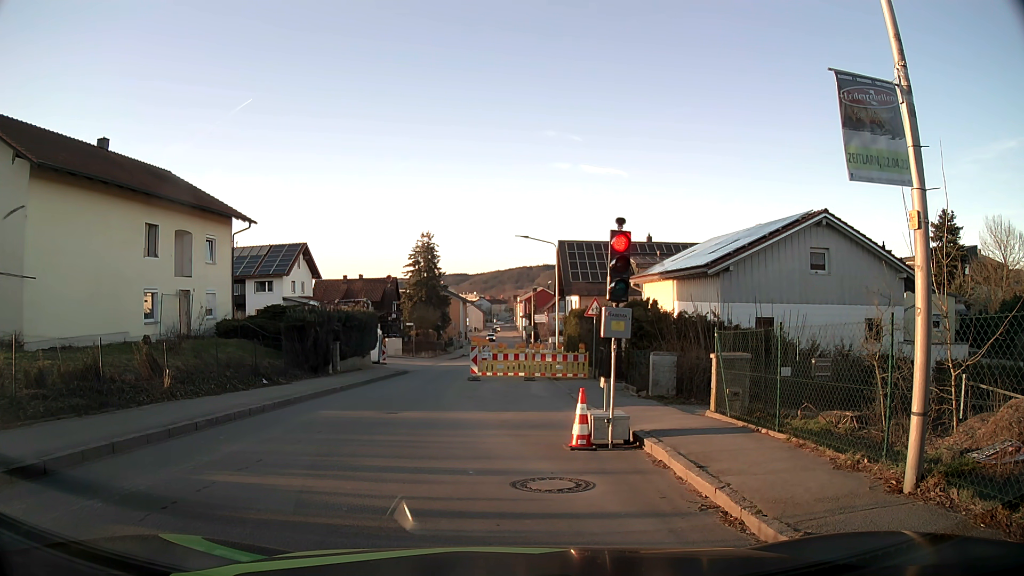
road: tertiary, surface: asphalt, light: Day
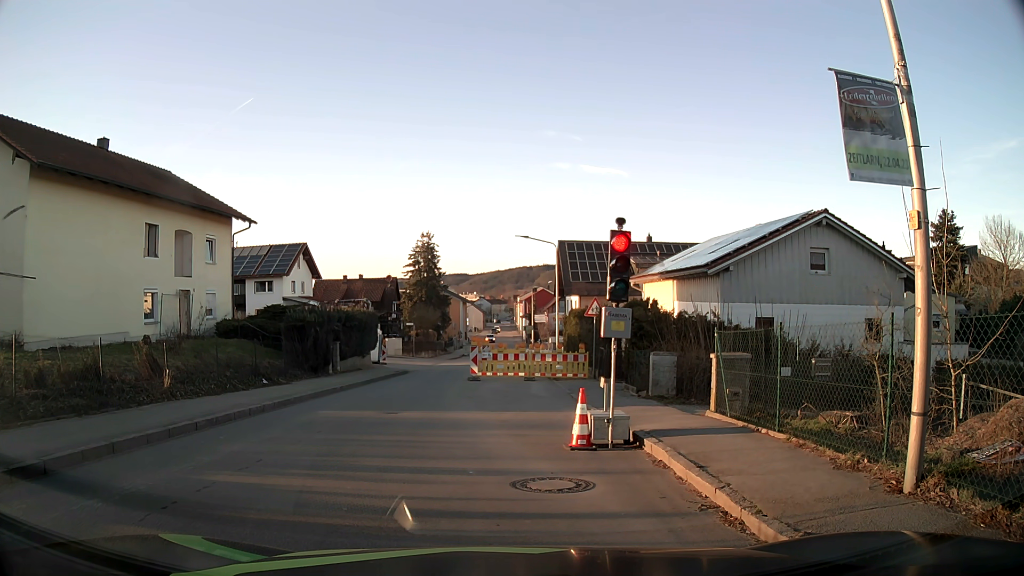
(0.0, 0.0) m; 0°
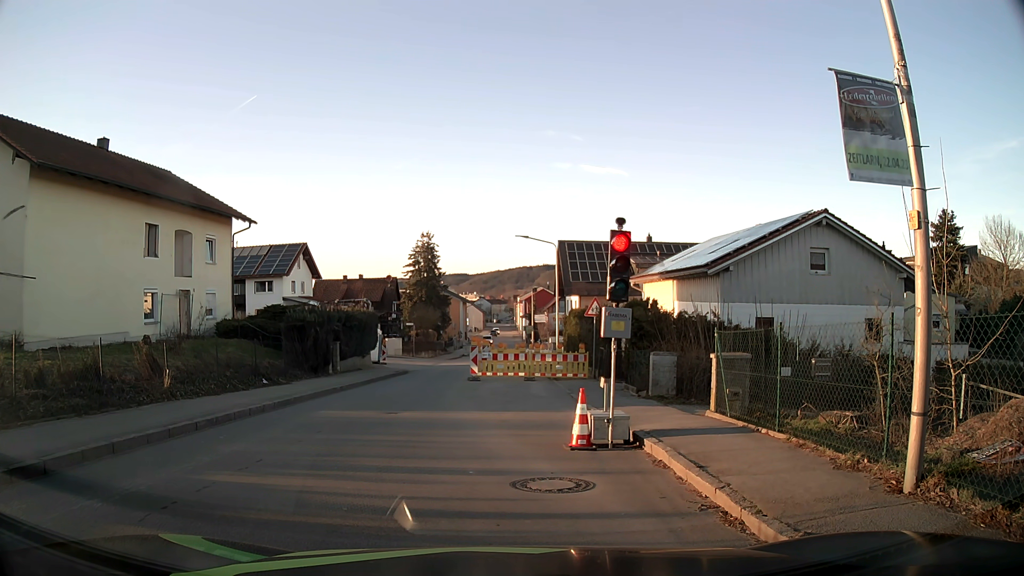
(0.0, 0.0) m; 0°
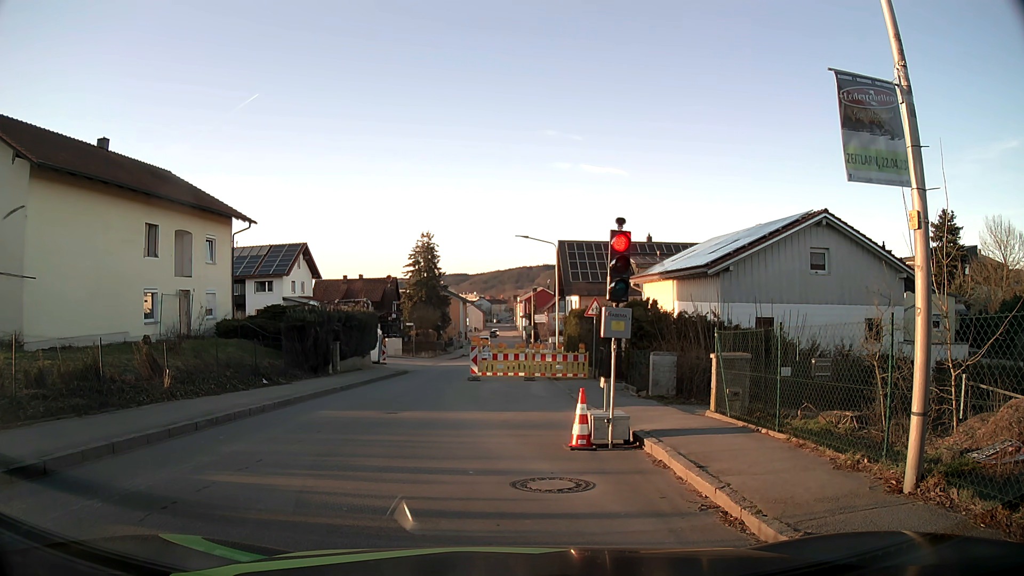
(0.0, 0.0) m; 0°
(-2, +10) (-3, +20) (-3, +30) (-3, +40) (-3, +50) (-2, +60) (-1, +70) (0, +80) (+1, +90) (+1, +100) m
